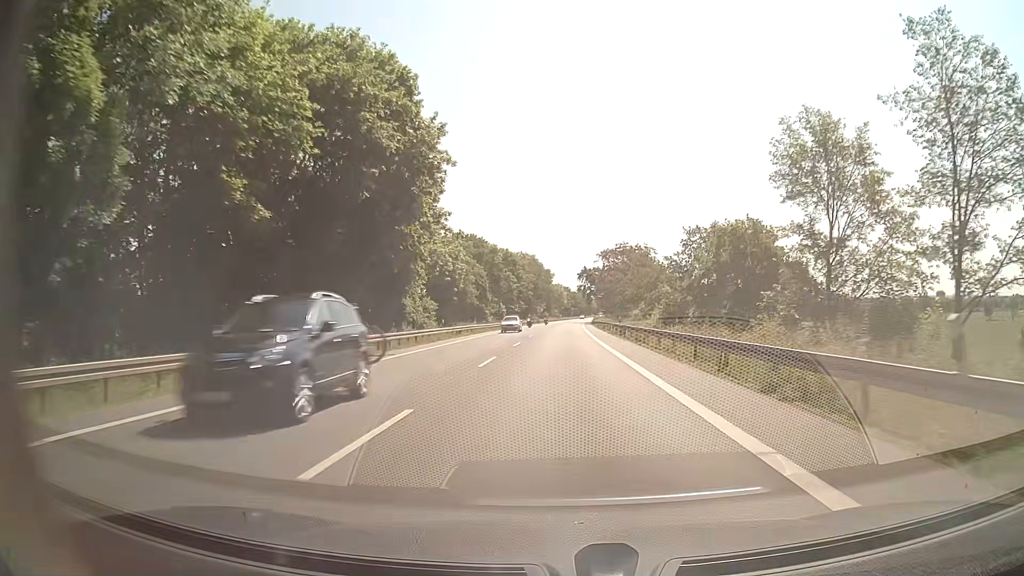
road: secondary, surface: asphalt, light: Day
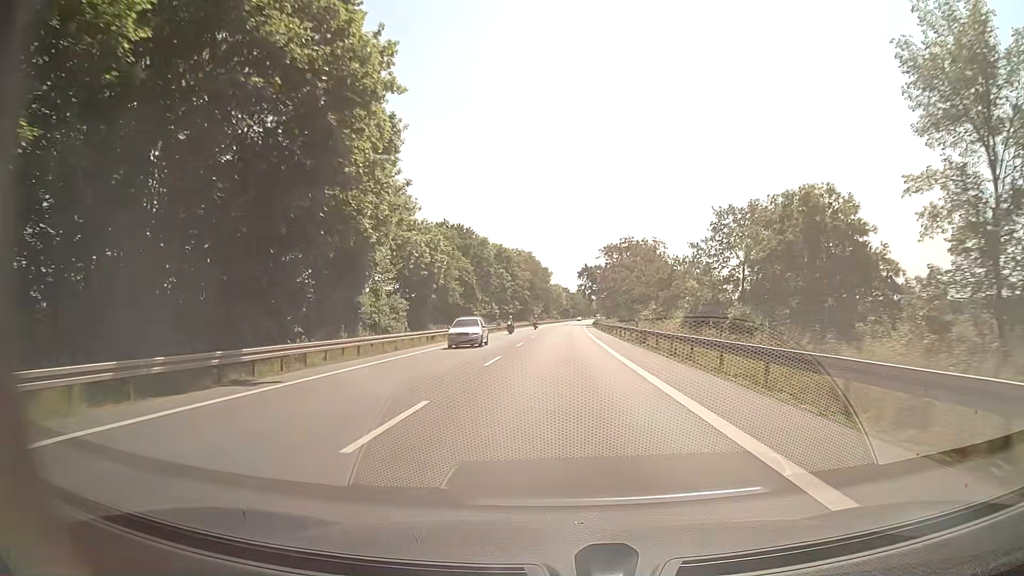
(0.0, +11.3) m; 0°
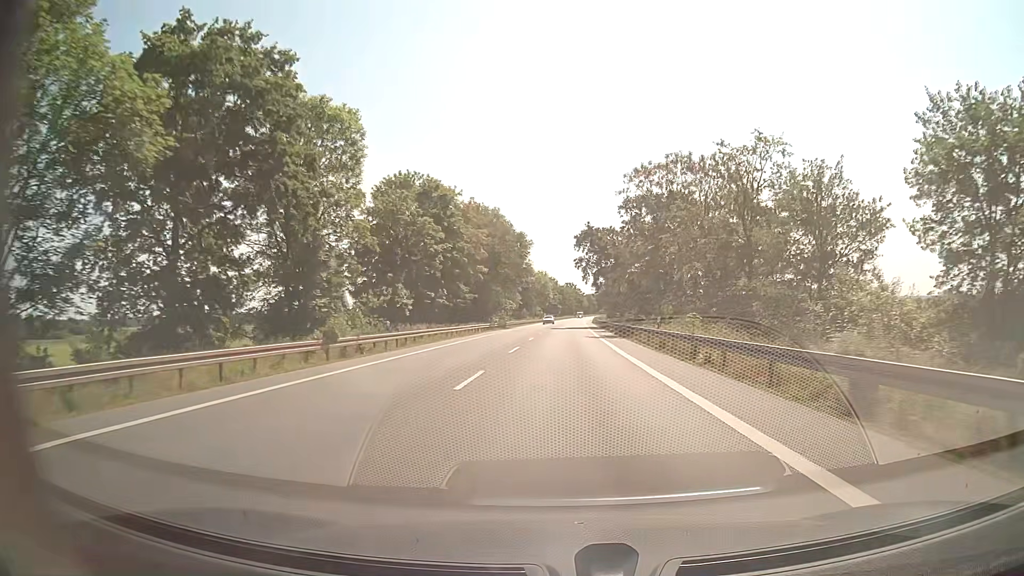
(+0.1, +56.3) m; +1°
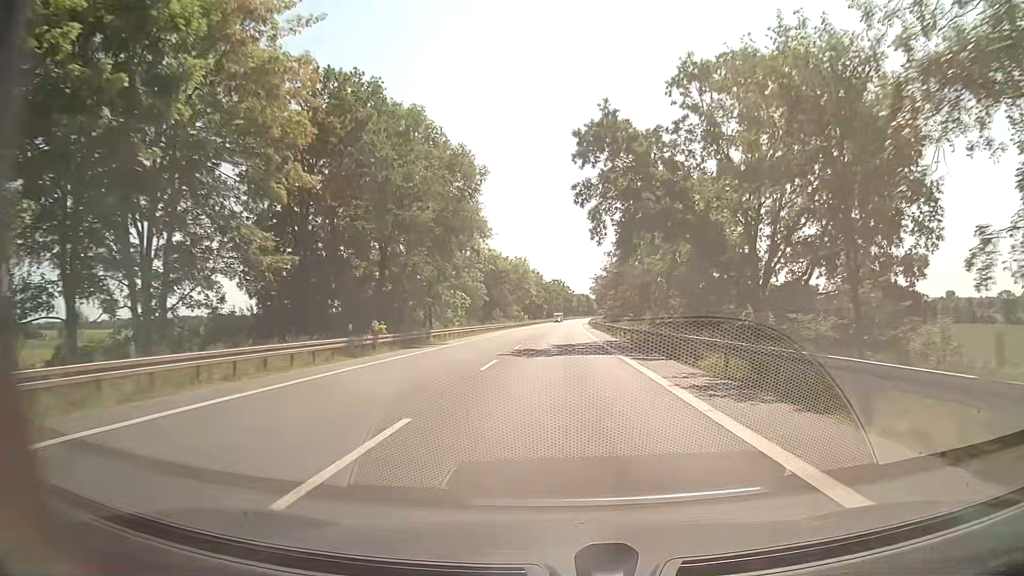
(+0.5, +45.1) m; +1°
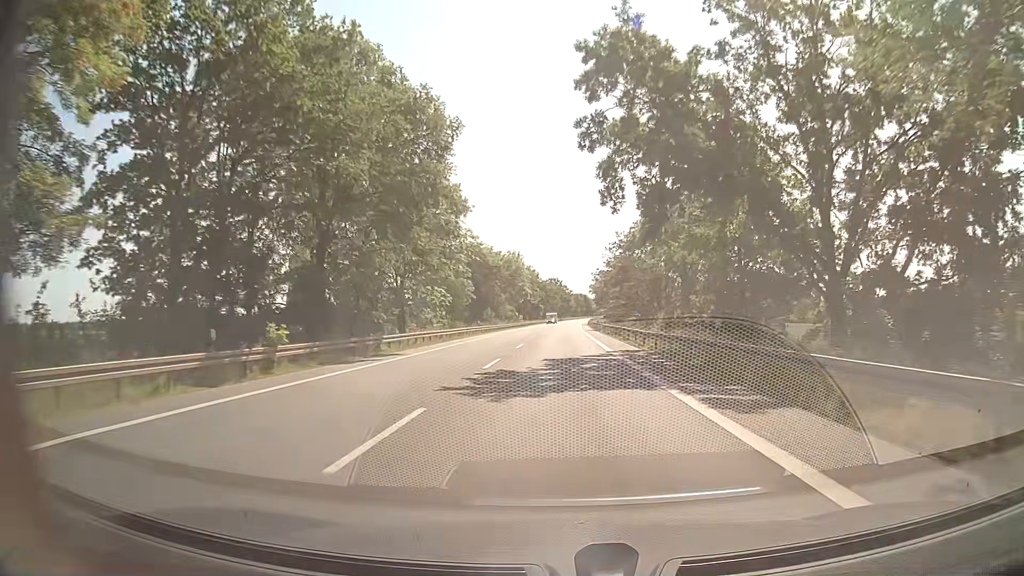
(+0.1, +11.3) m; +1°
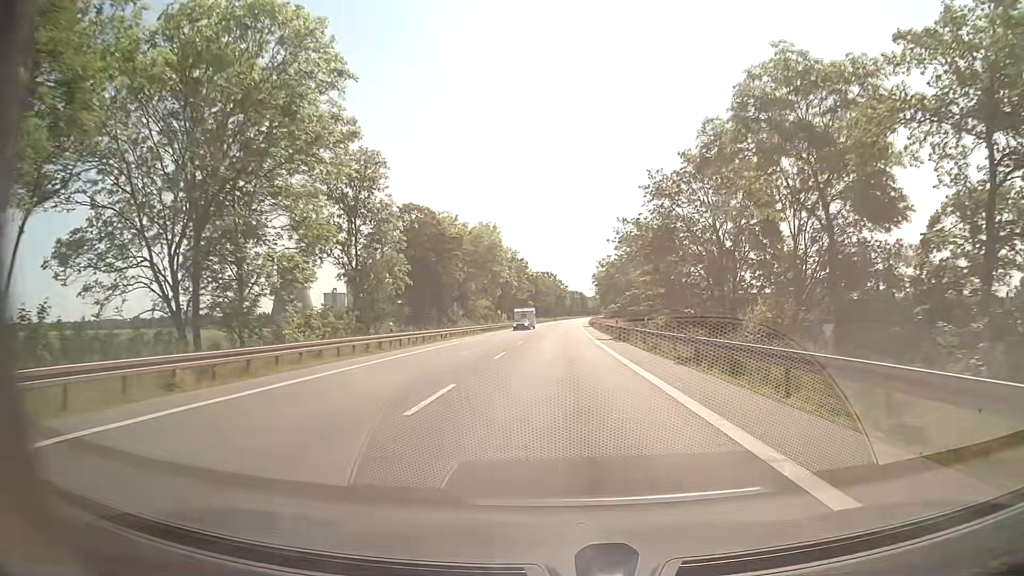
(+0.2, +33.8) m; +1°
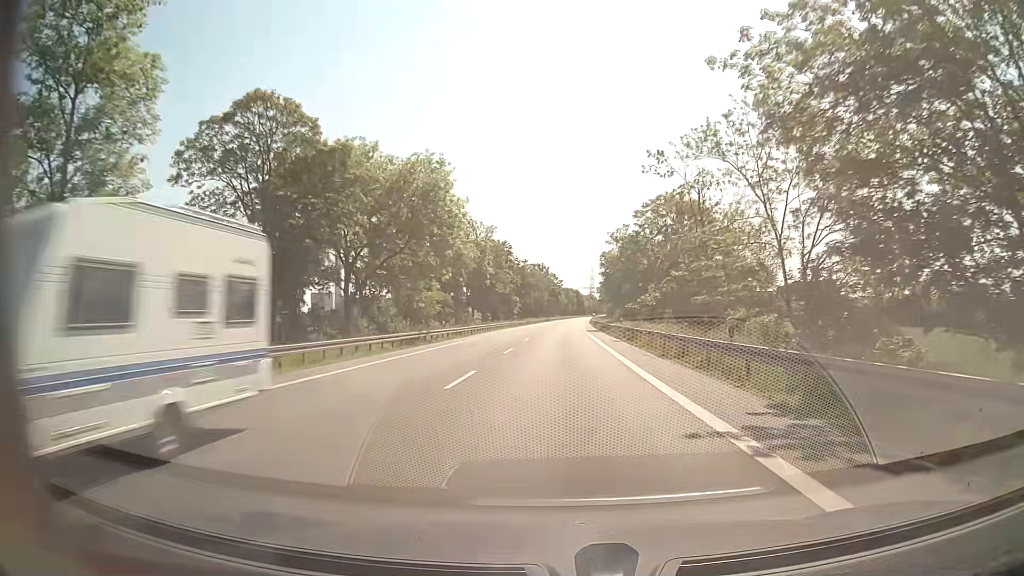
(0.0, +33.8) m; 0°
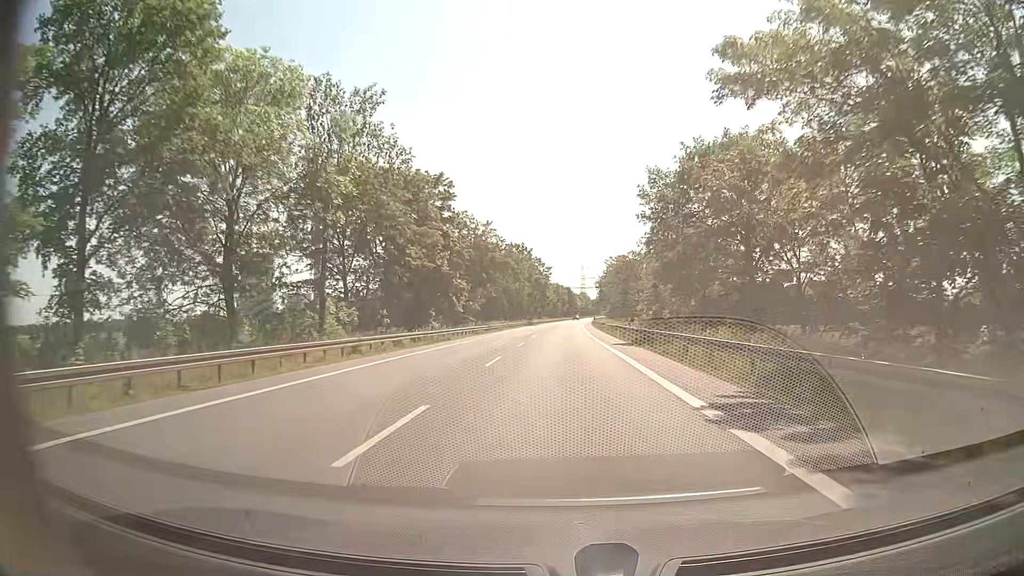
(+0.5, +56.4) m; +1°
(0, +10) (0, +20) (0, +30) (0, +40) (0, +50) (+1, +60) (+1, +70) (+1, +80) (+1, +90) (+2, +100) m
